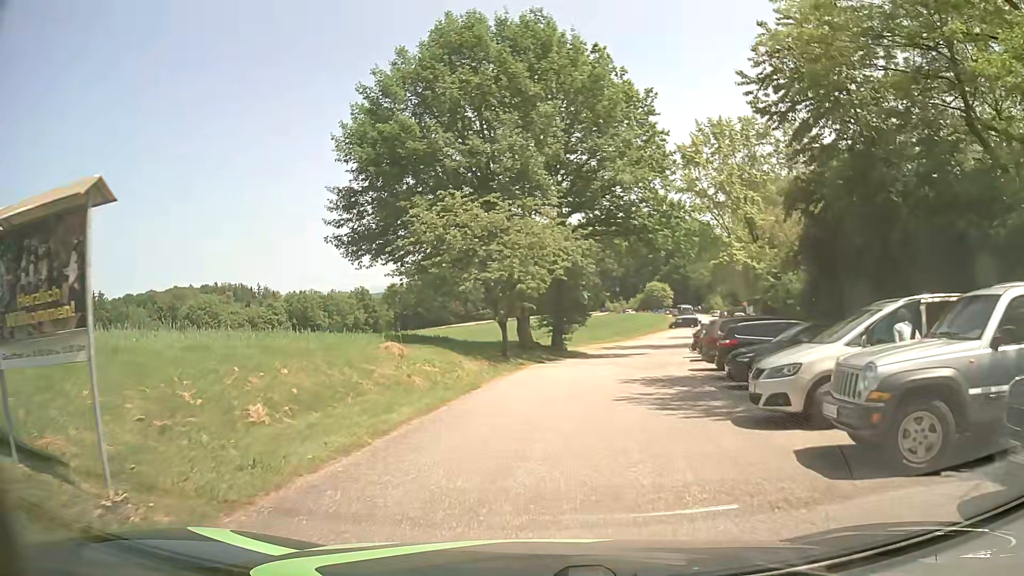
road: service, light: Day
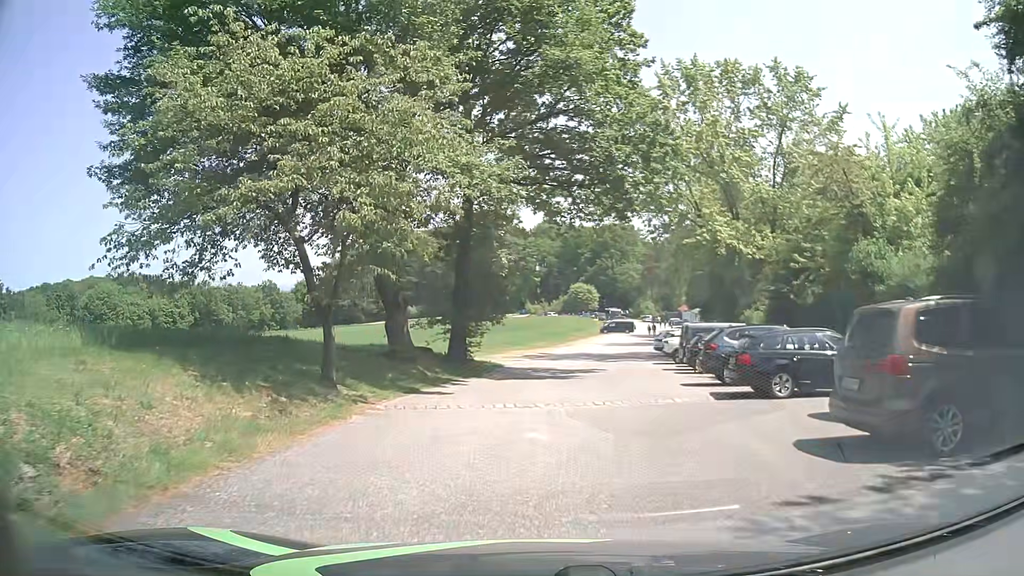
(+0.8, +15.1) m; +7°
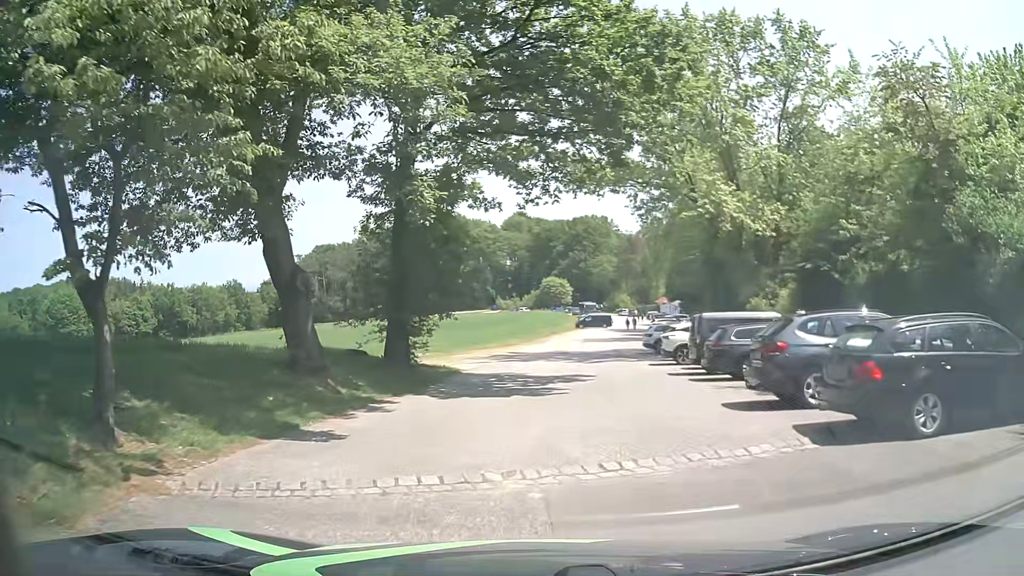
(+0.1, +6.5) m; +2°
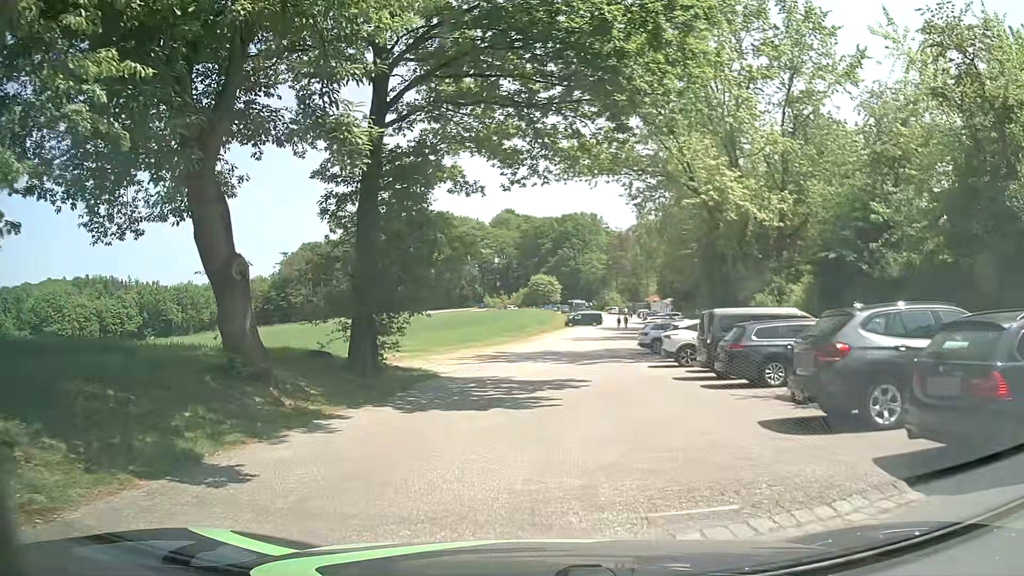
(0.0, +2.6) m; +1°
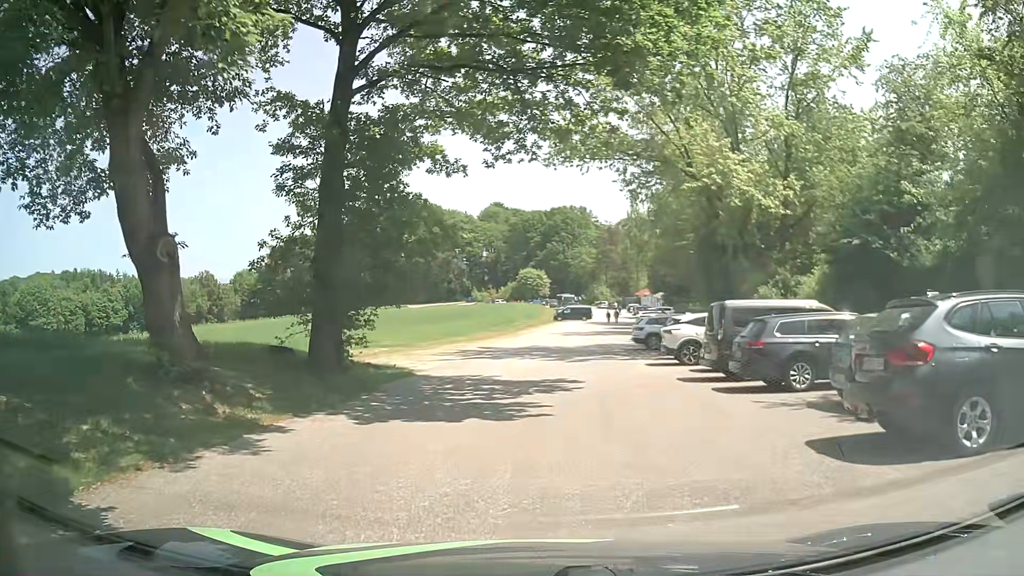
(0.0, +2.1) m; 0°
